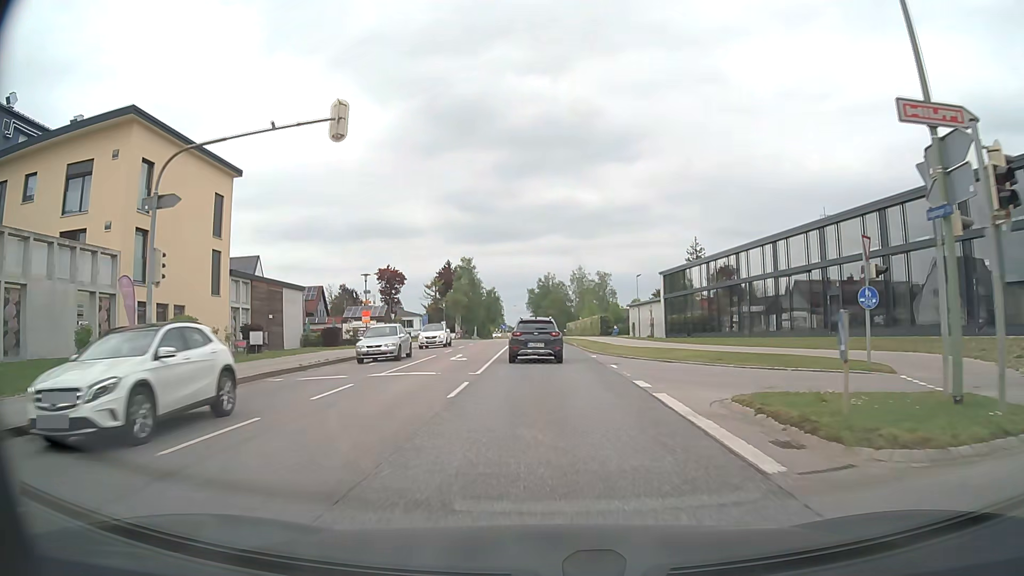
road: secondary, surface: asphalt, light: Day
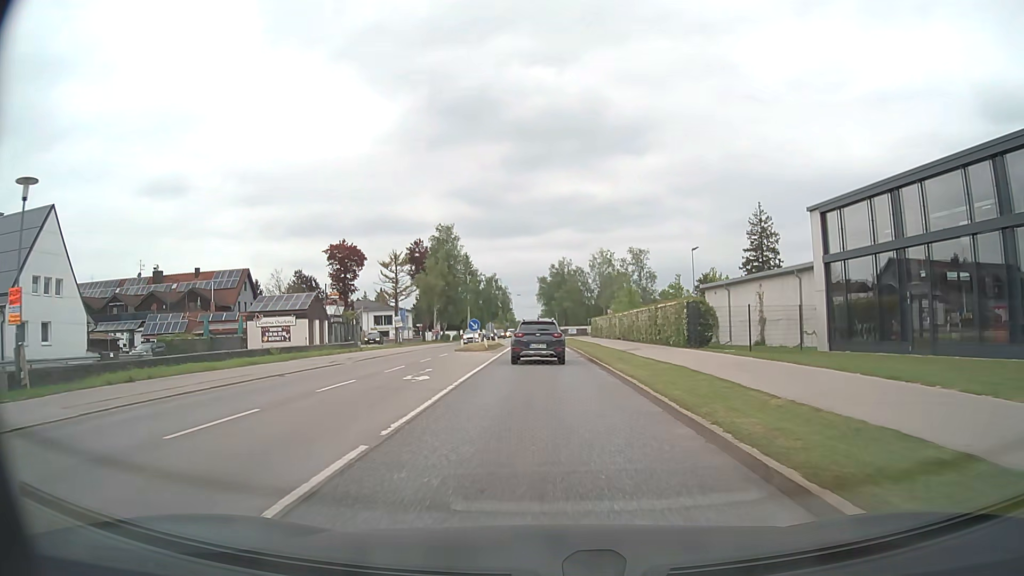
(-0.3, +36.4) m; -1°
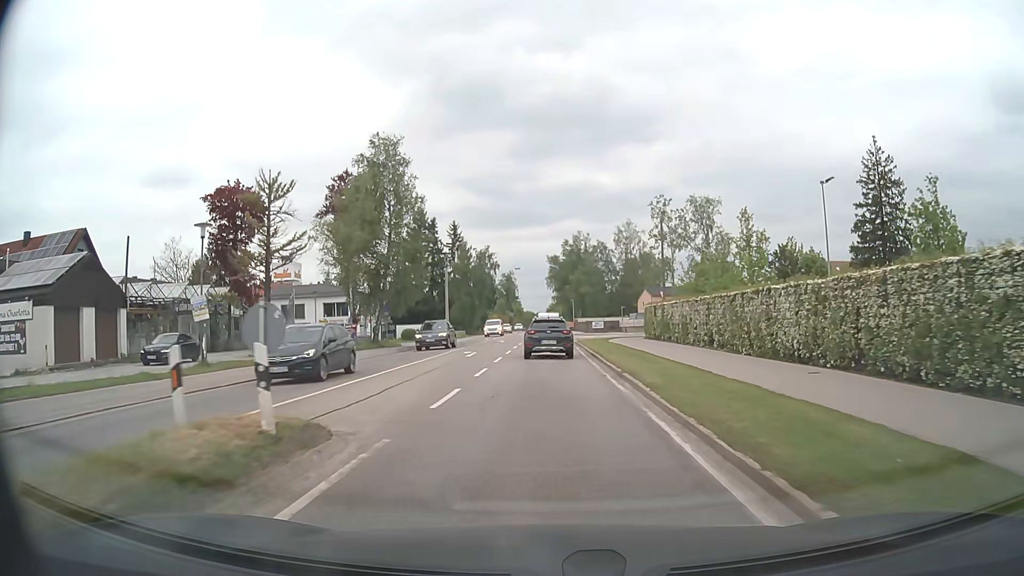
(-0.4, +37.1) m; -1°
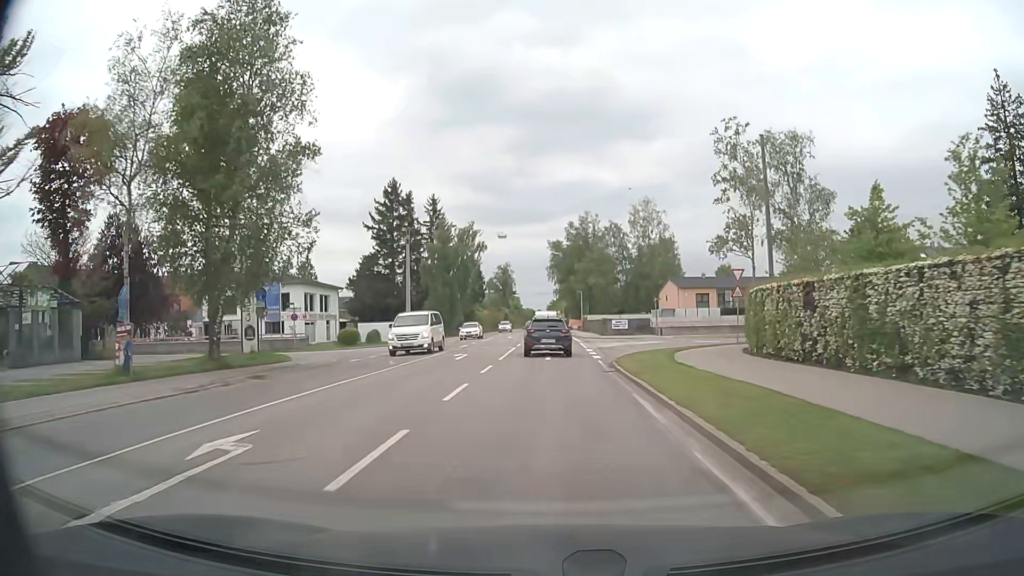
(0.0, +23.6) m; 0°
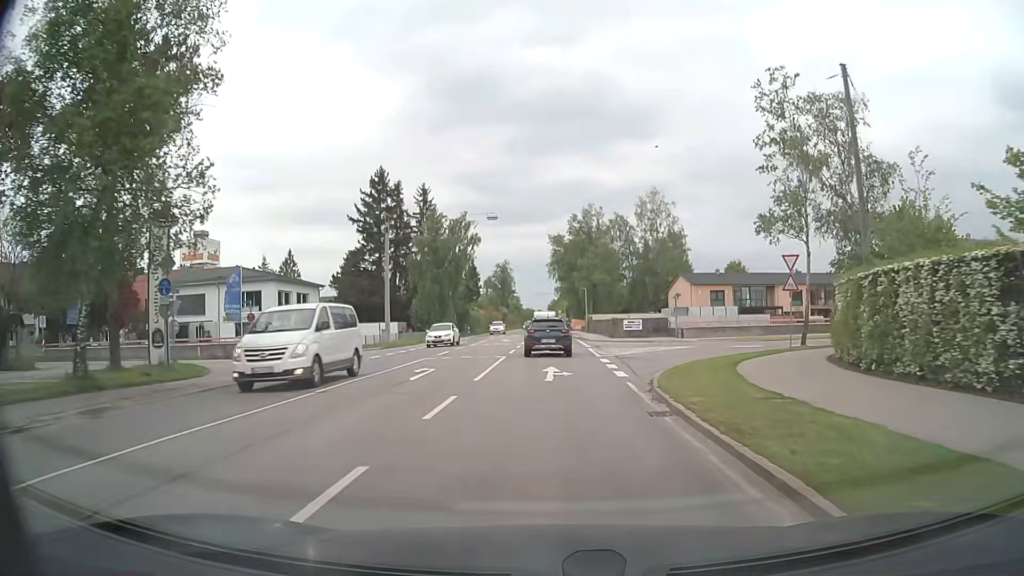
(0.0, +8.0) m; 0°
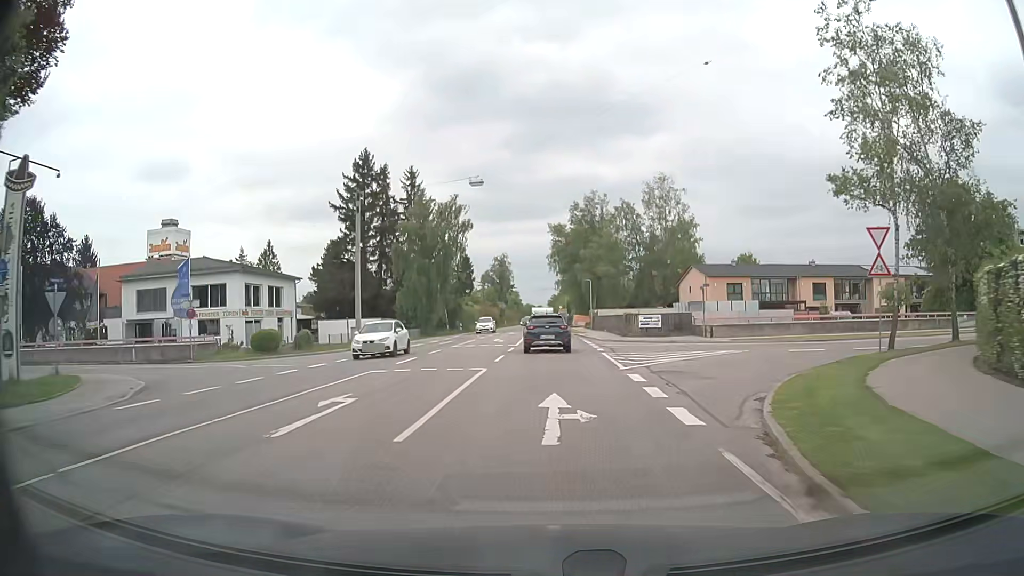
(0.0, +8.1) m; 0°
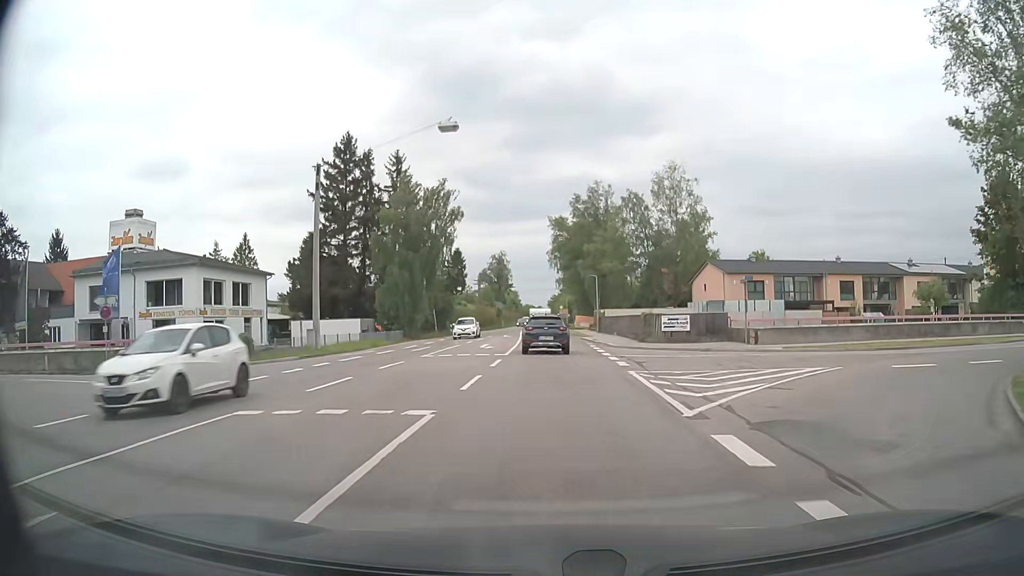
(0.0, +8.1) m; 0°
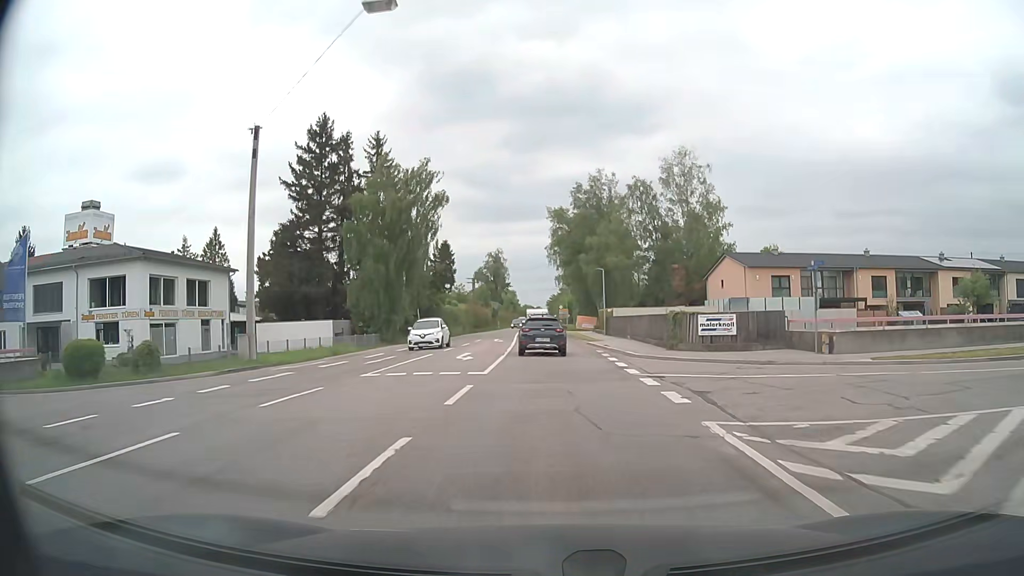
(0.0, +8.1) m; 0°
(0, +10) (0, +20) (0, +30) (0, +40) (0, +50) (0, +60) (-1, +70) (0, +80) (0, +90) (+1, +100) m
